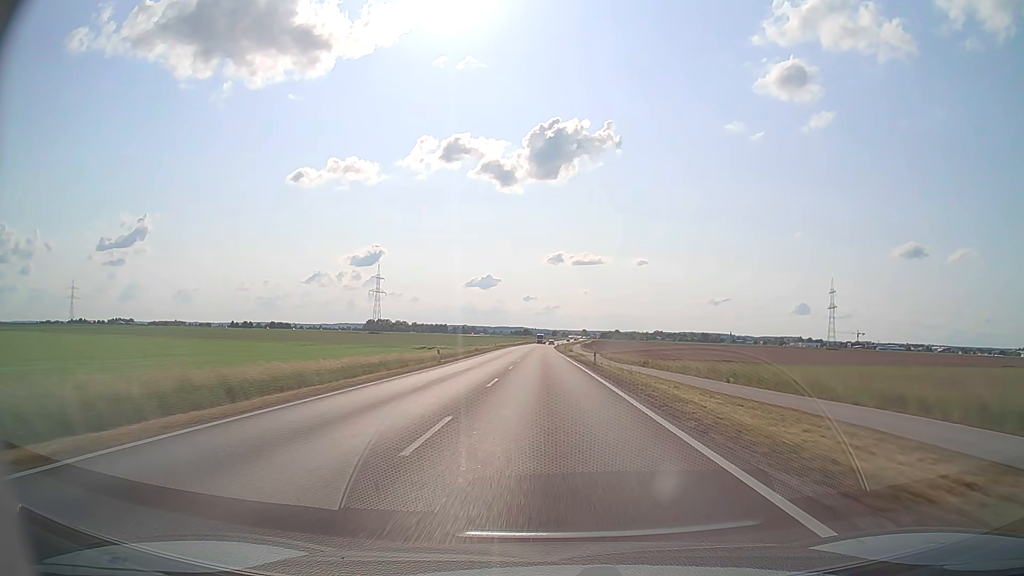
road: secondary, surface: asphalt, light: Day
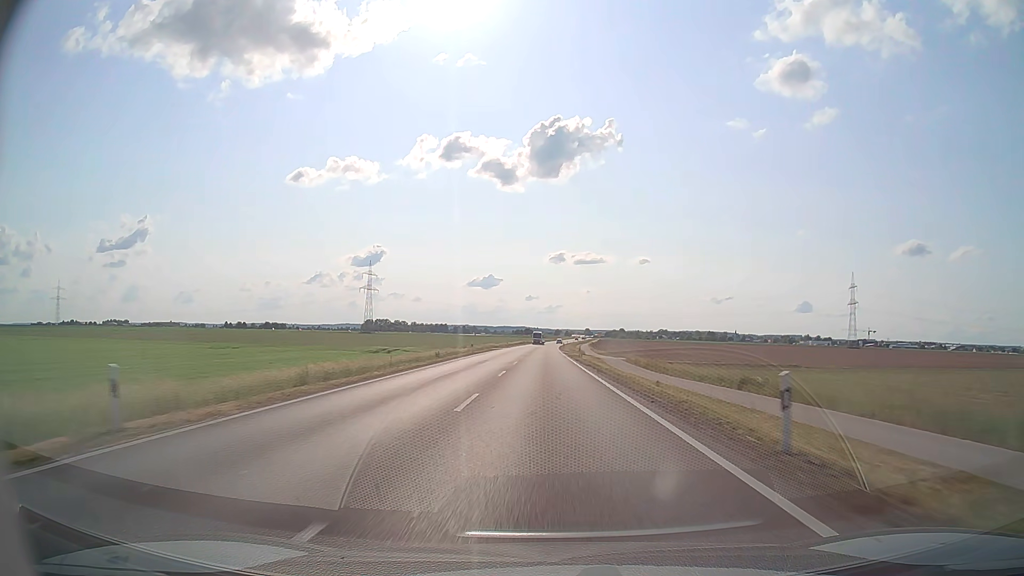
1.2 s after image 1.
(-0.1, +31.3) m; 0°
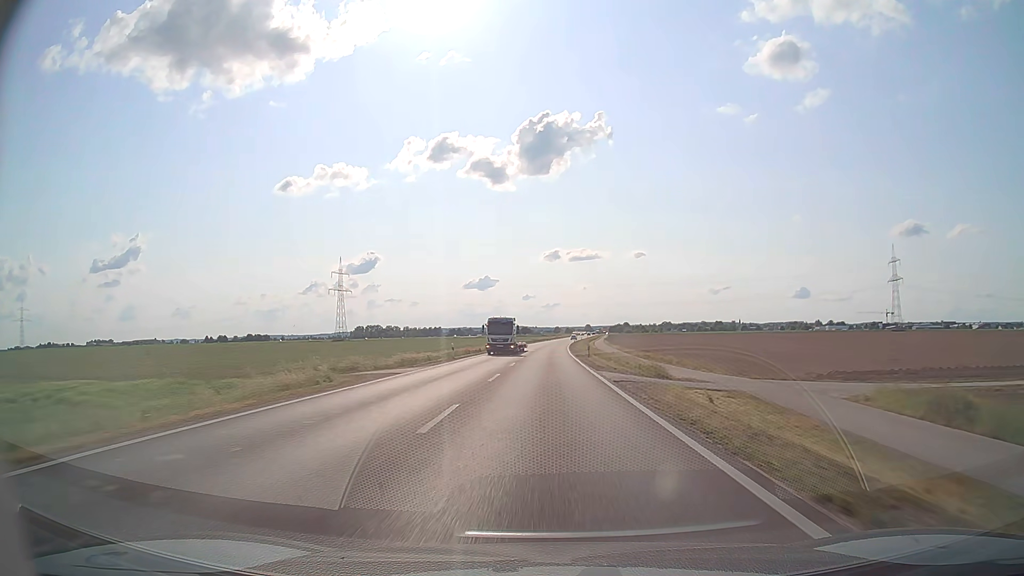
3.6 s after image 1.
(+0.1, +63.0) m; 0°
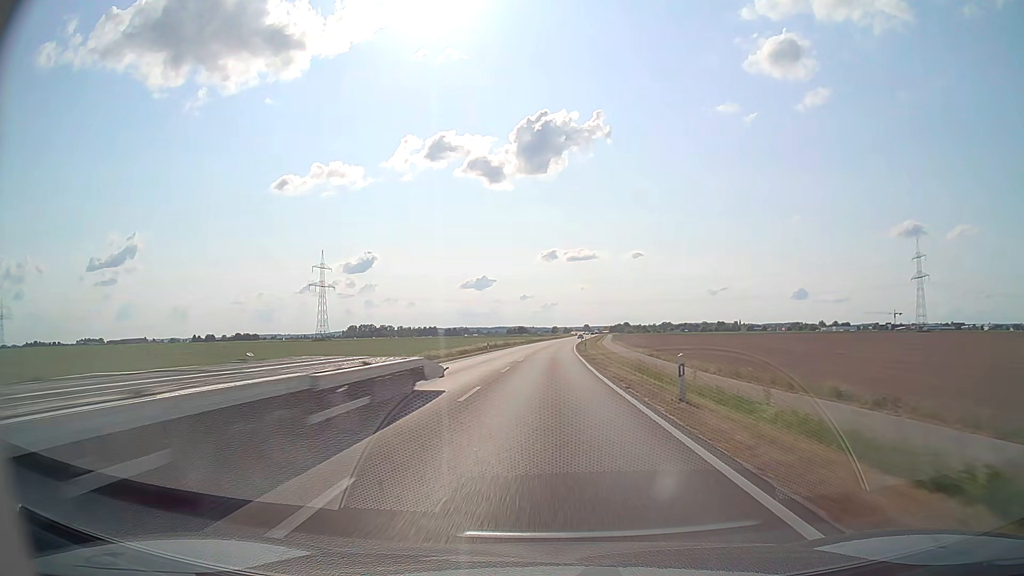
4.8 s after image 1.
(0.0, +31.4) m; 0°
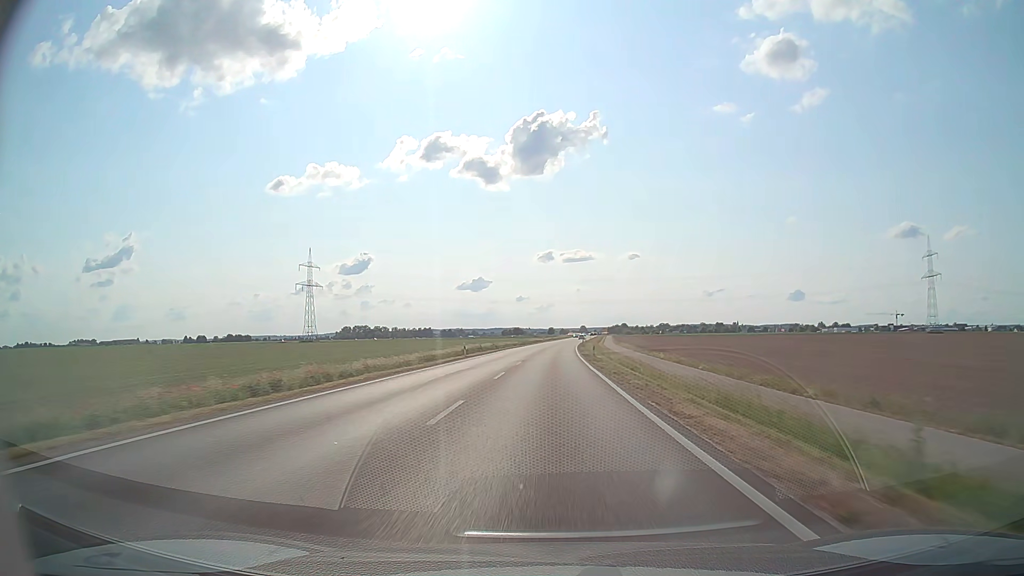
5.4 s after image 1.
(0.0, +15.7) m; 0°
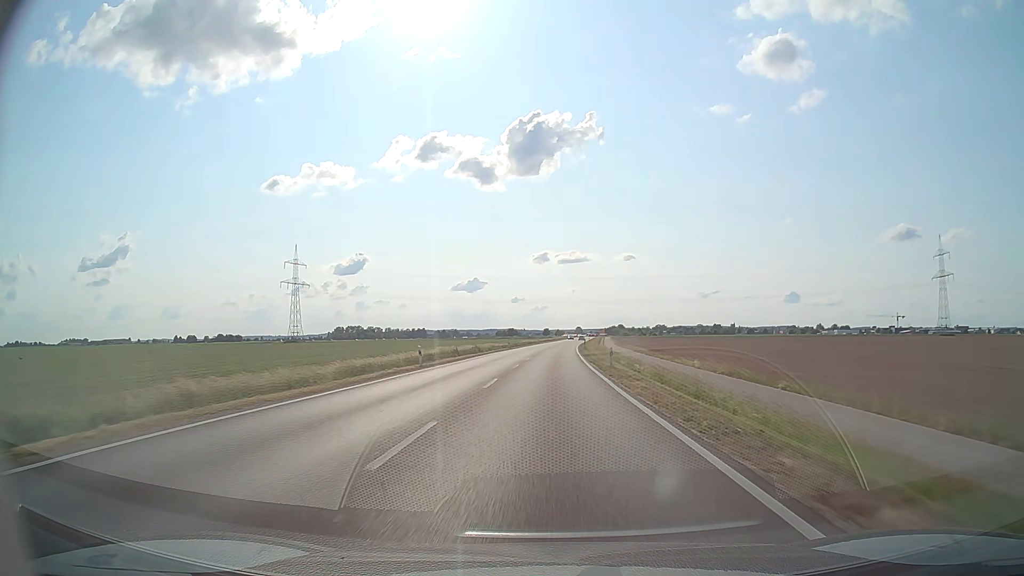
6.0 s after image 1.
(0.0, +15.6) m; 0°
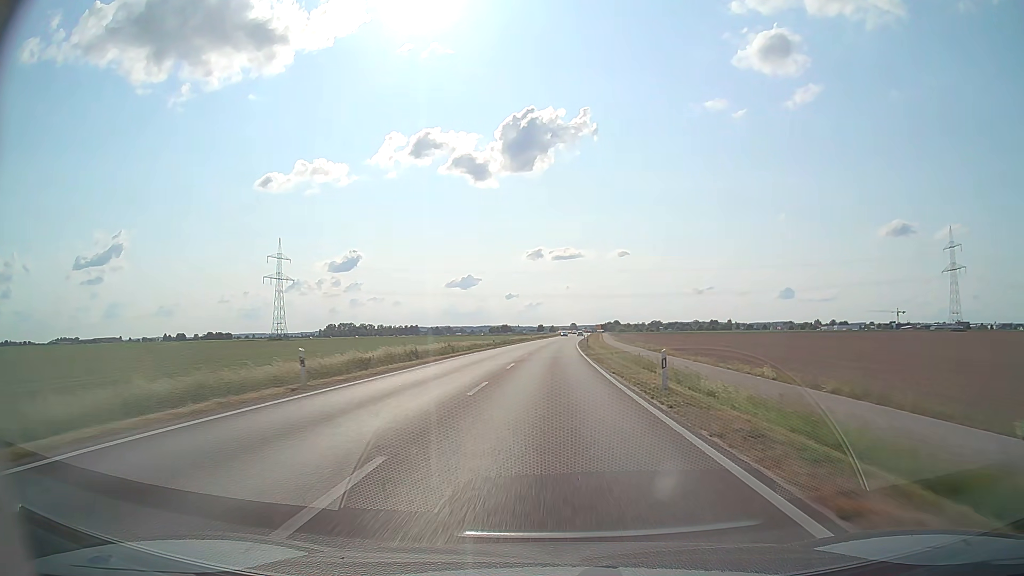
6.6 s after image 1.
(+0.1, +15.6) m; +1°
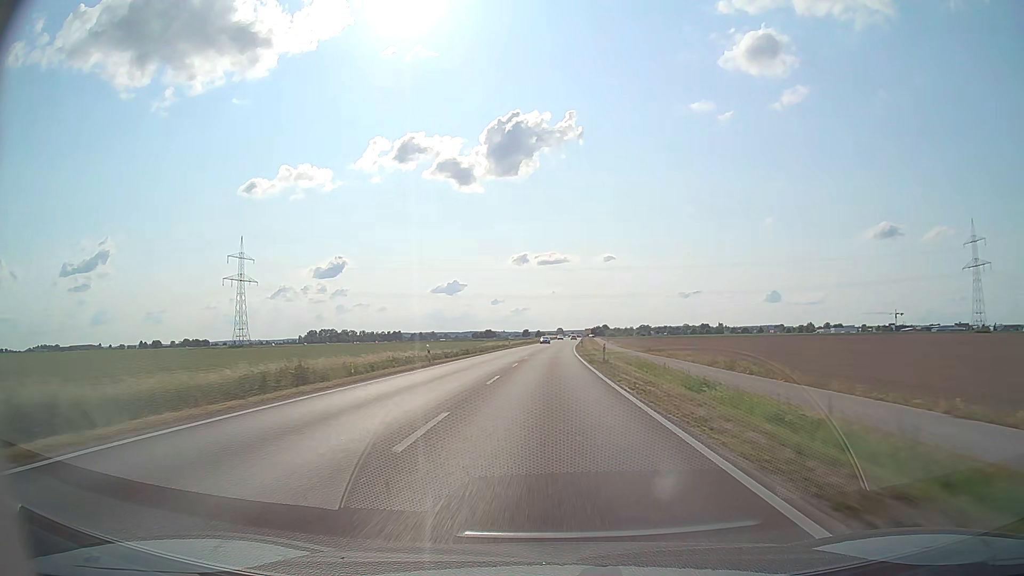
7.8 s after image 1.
(+0.3, +31.1) m; +1°
(0, +10) (0, +20) (0, +30) (0, +40) (+1, +50) (+1, +60) (+1, +70) (+2, +80) (+2, +90) (+3, +100) m
